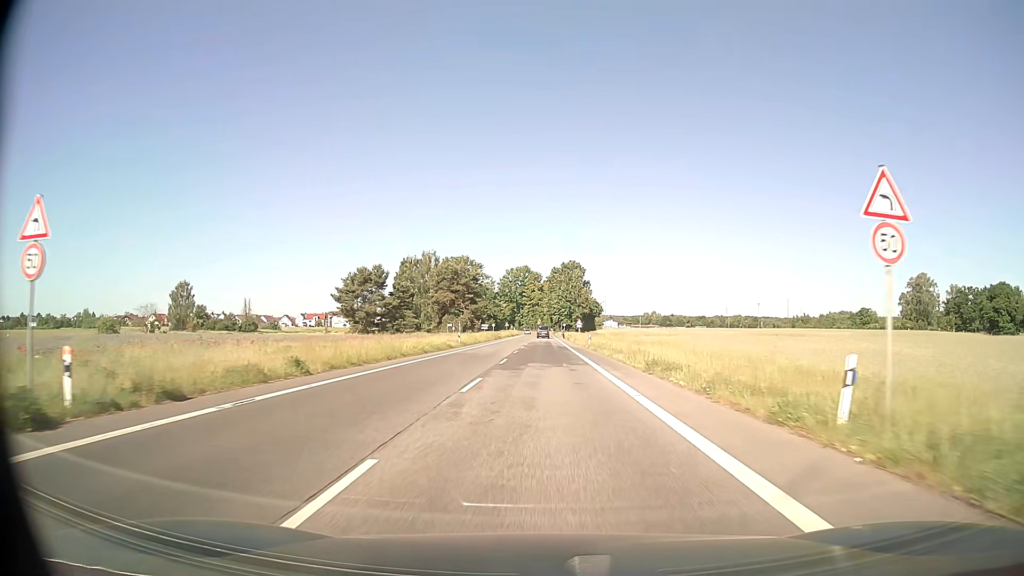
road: secondary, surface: asphalt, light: Day
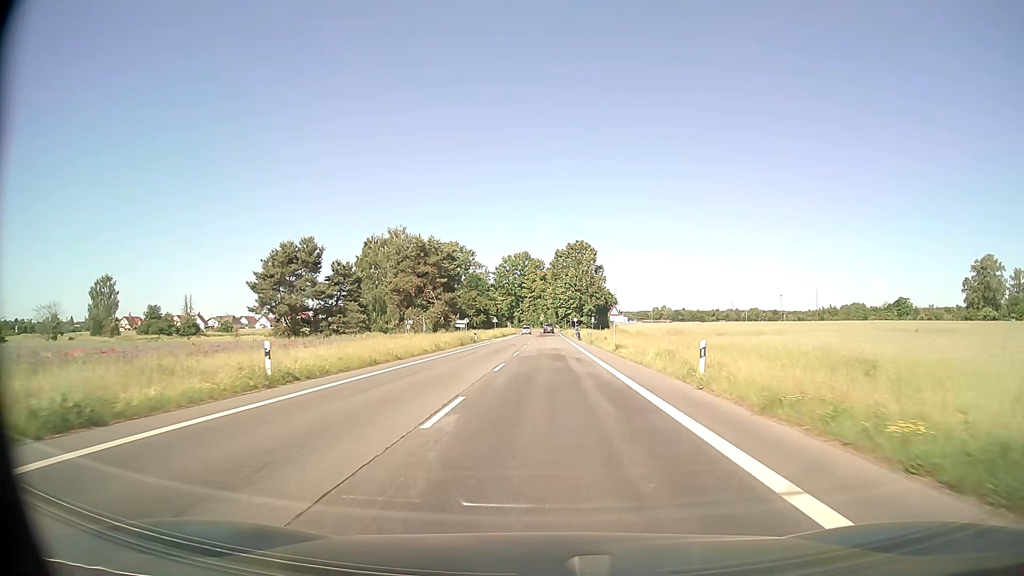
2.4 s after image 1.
(0.0, +40.9) m; 0°
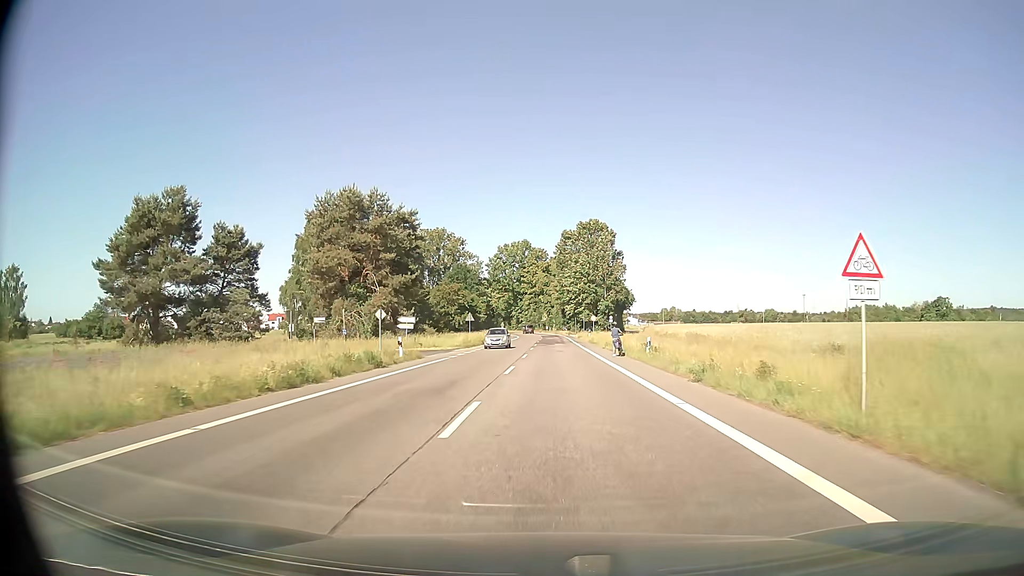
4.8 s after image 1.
(-0.2, +36.1) m; 0°
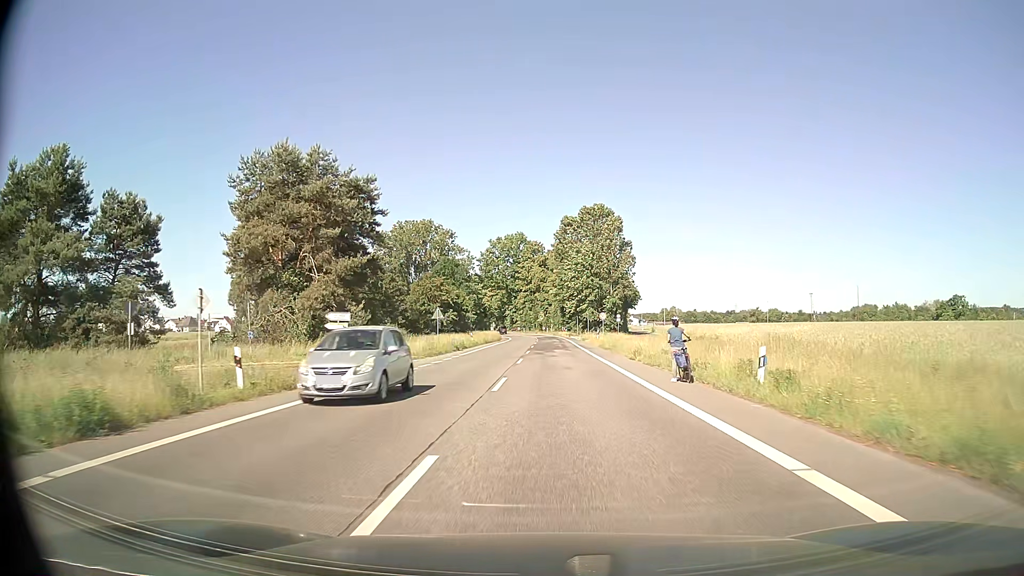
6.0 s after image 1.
(0.0, +16.7) m; 0°
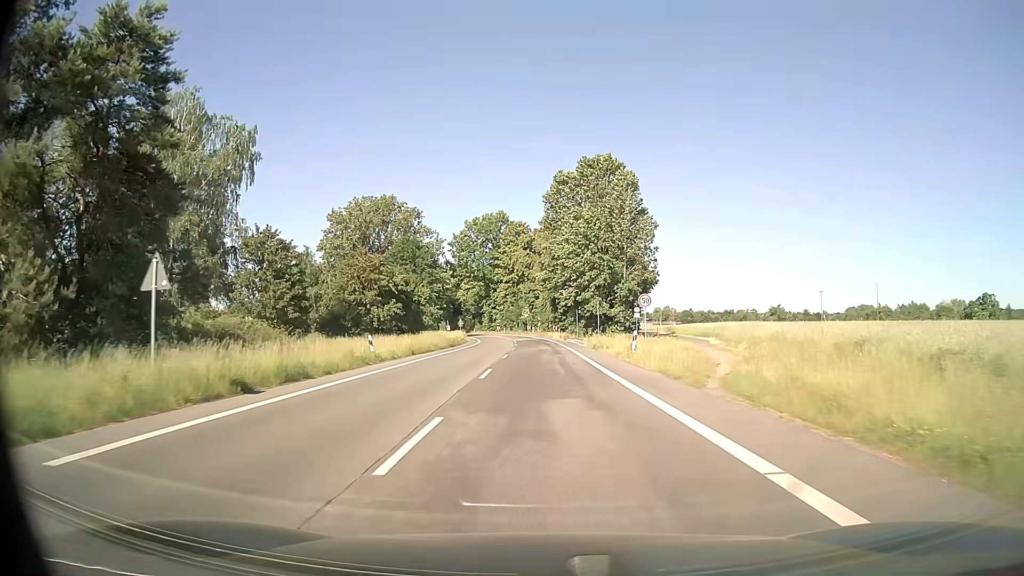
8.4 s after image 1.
(+0.4, +32.7) m; +1°
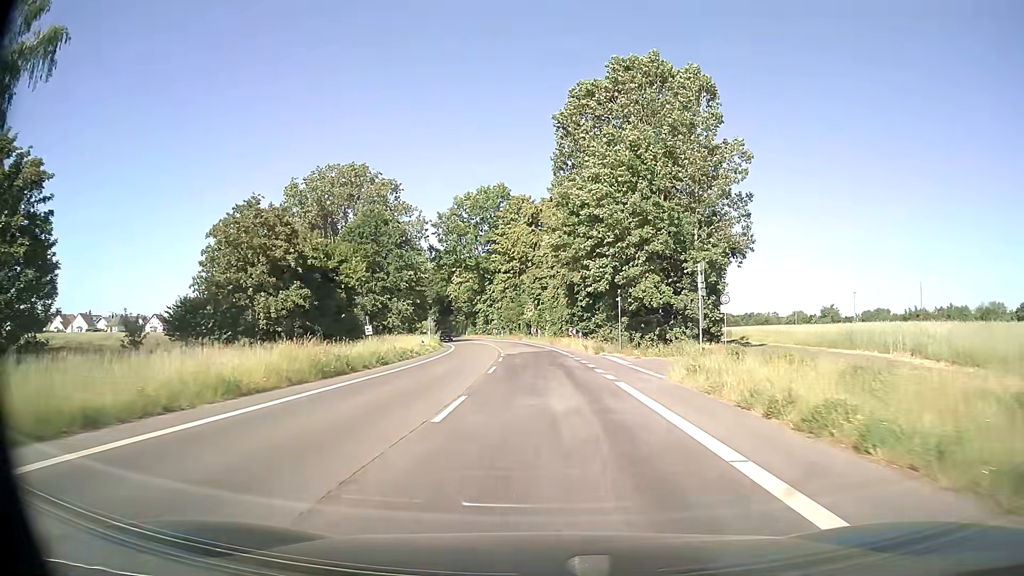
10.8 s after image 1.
(-0.2, +31.8) m; -1°
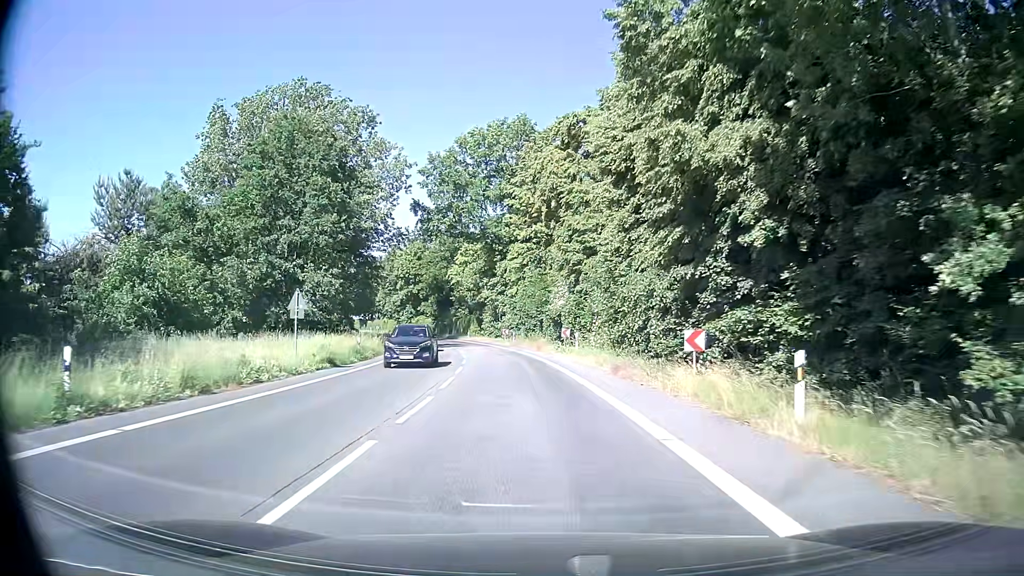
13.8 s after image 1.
(-0.6, +39.4) m; -2°
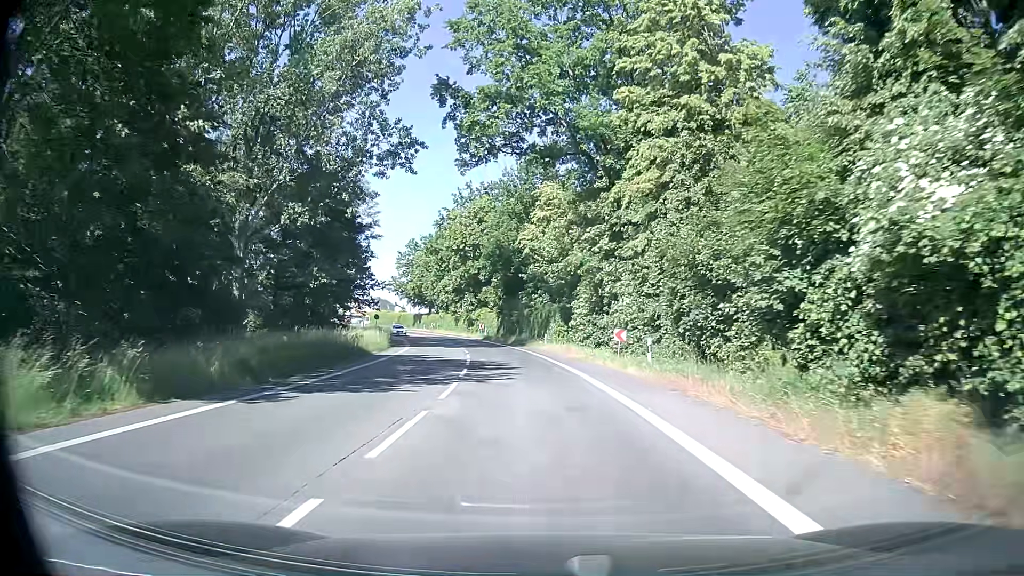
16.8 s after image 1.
(-2.8, +39.3) m; -8°
(0, +10) (-1, +20) (-2, +30) (-3, +40) (-5, +50) (-7, +60) (-9, +69) (-12, +79) (-15, +88) (-19, +98) m
